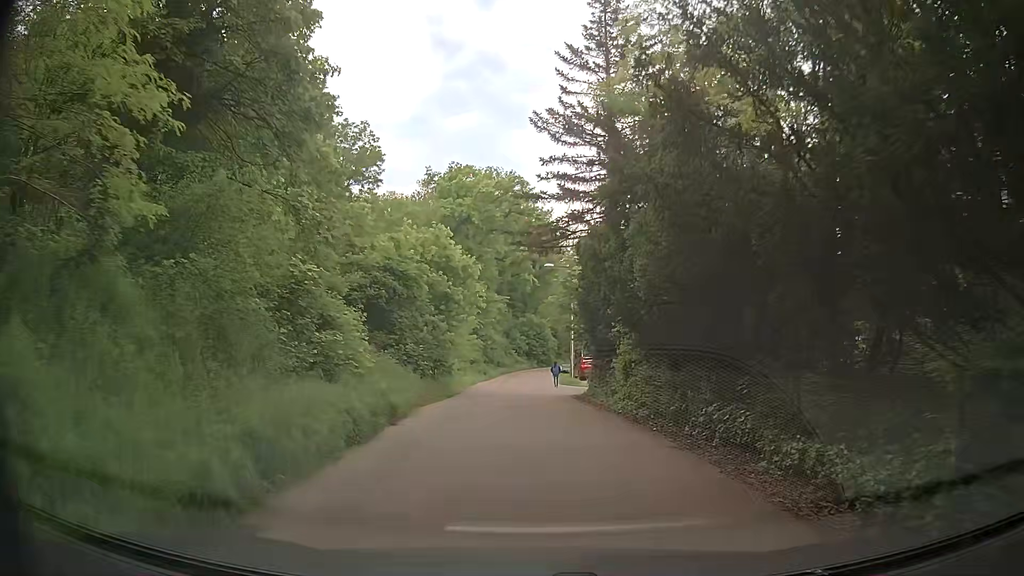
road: residential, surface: asphalt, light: Day
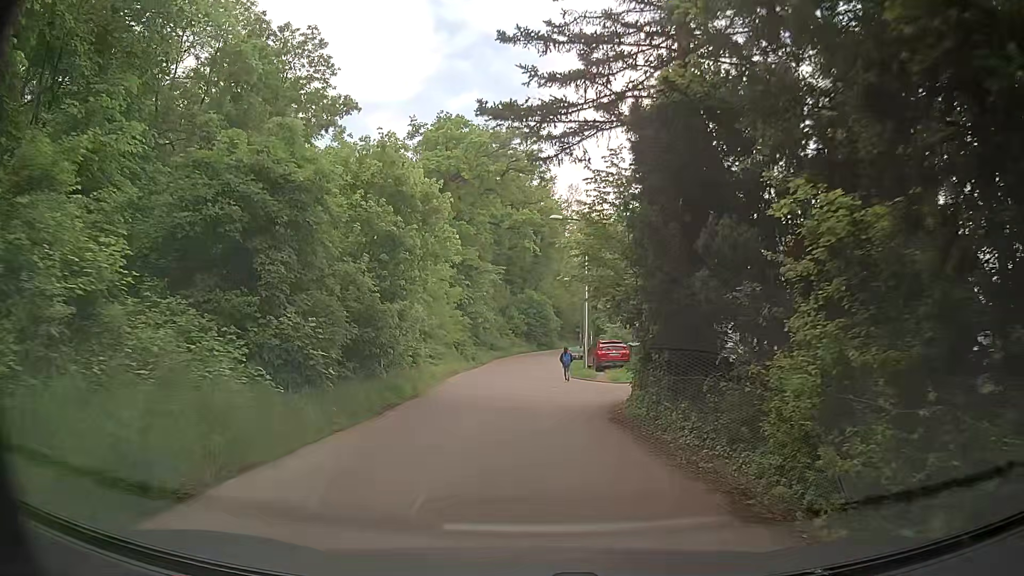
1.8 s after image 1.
(-0.2, +11.6) m; -2°
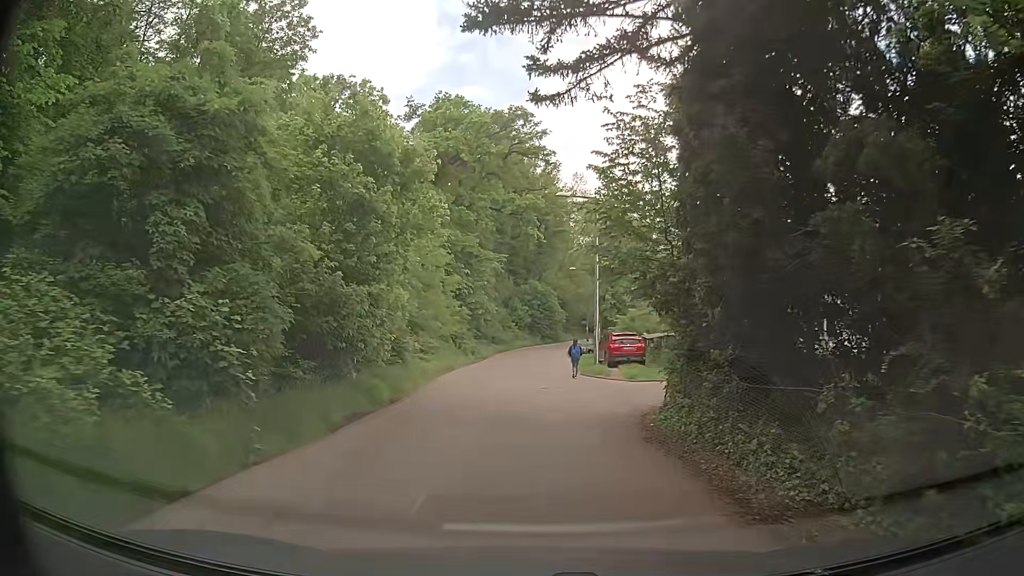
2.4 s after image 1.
(0.0, +3.6) m; 0°
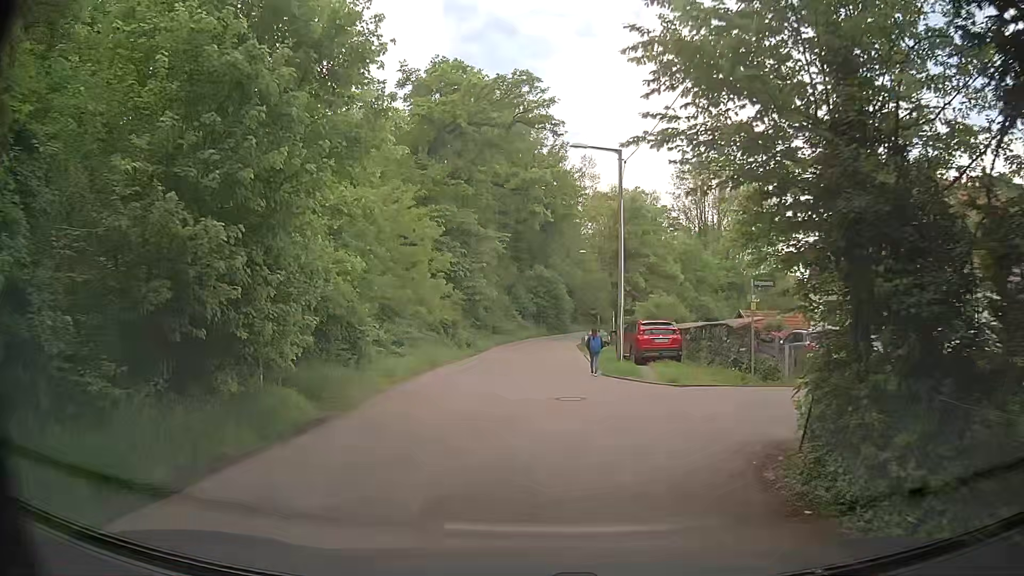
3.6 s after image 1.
(0.0, +6.5) m; 0°
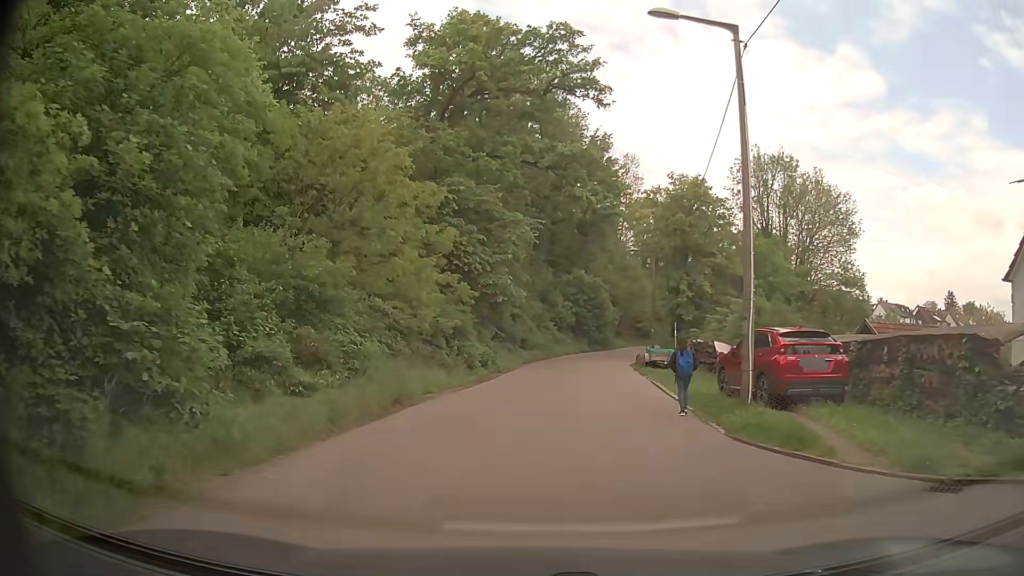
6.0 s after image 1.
(-0.1, +11.3) m; -3°
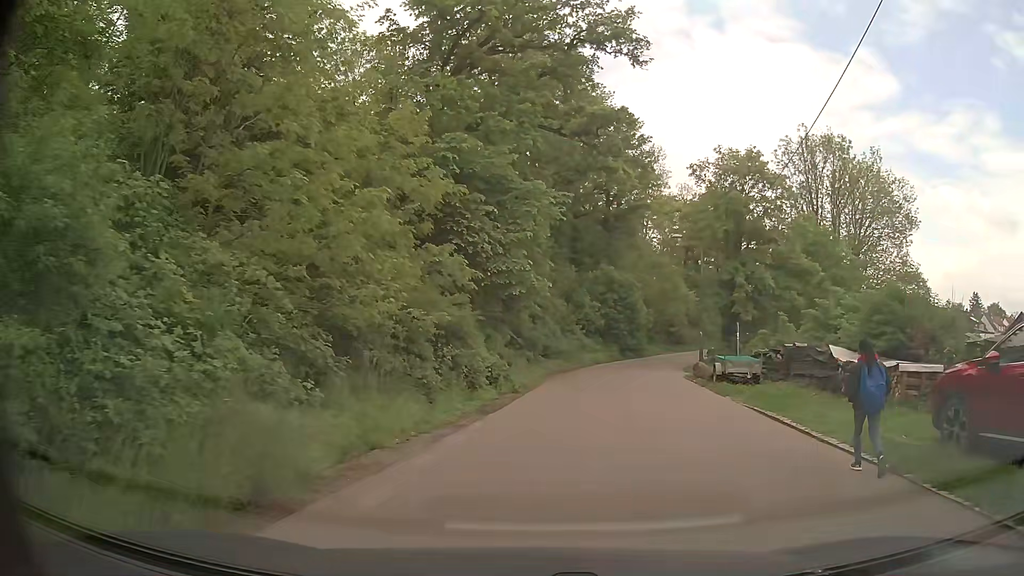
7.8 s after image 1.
(-0.2, +8.6) m; -3°
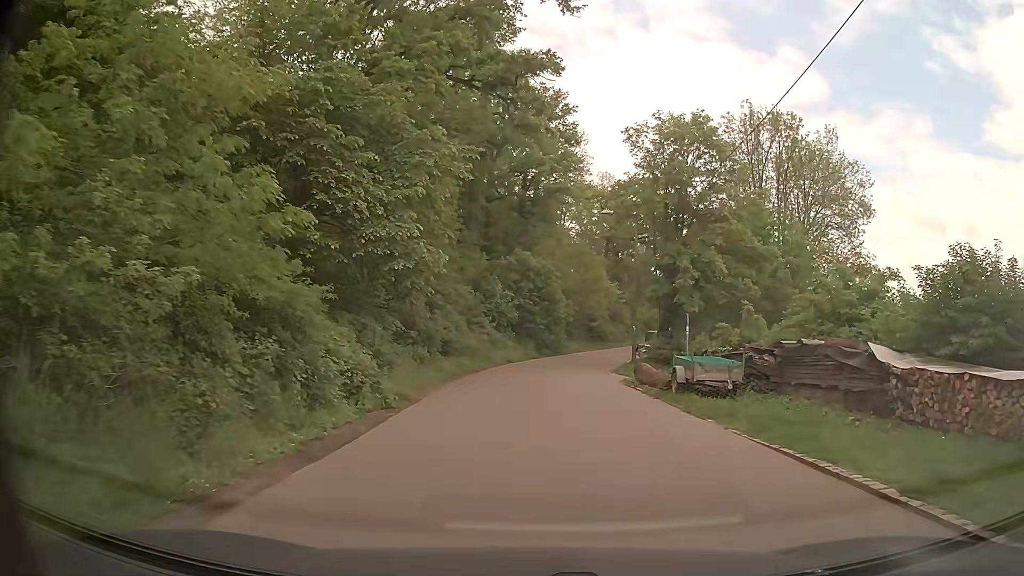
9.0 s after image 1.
(+0.6, +6.7) m; +9°
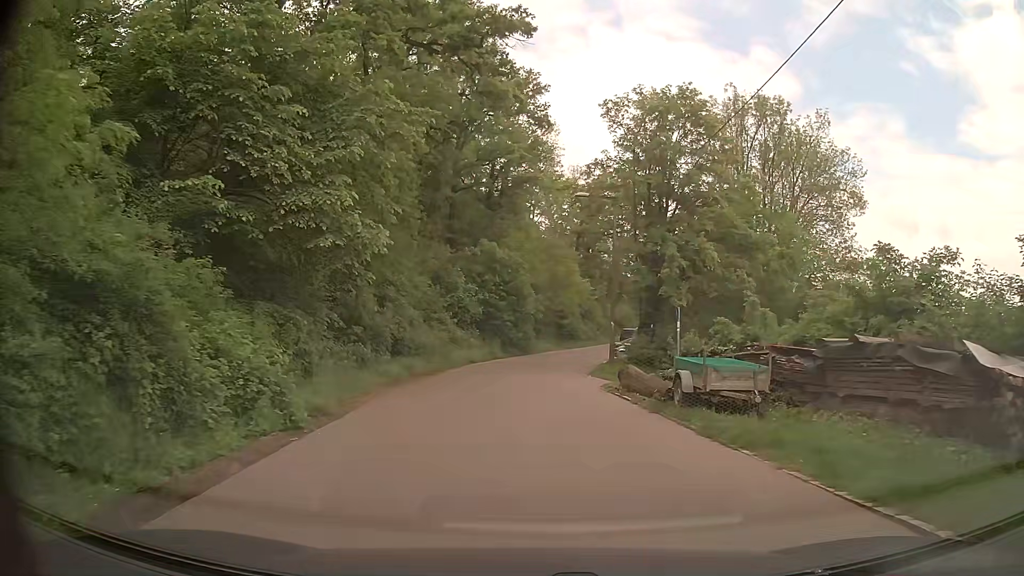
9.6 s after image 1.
(+0.1, +3.9) m; +4°
(0, +10) (0, +20) (0, +30) (+1, +40) (+3, +50) (+6, +59) (+9, +69) (+11, +79) (+14, +88) (+16, +98) m
